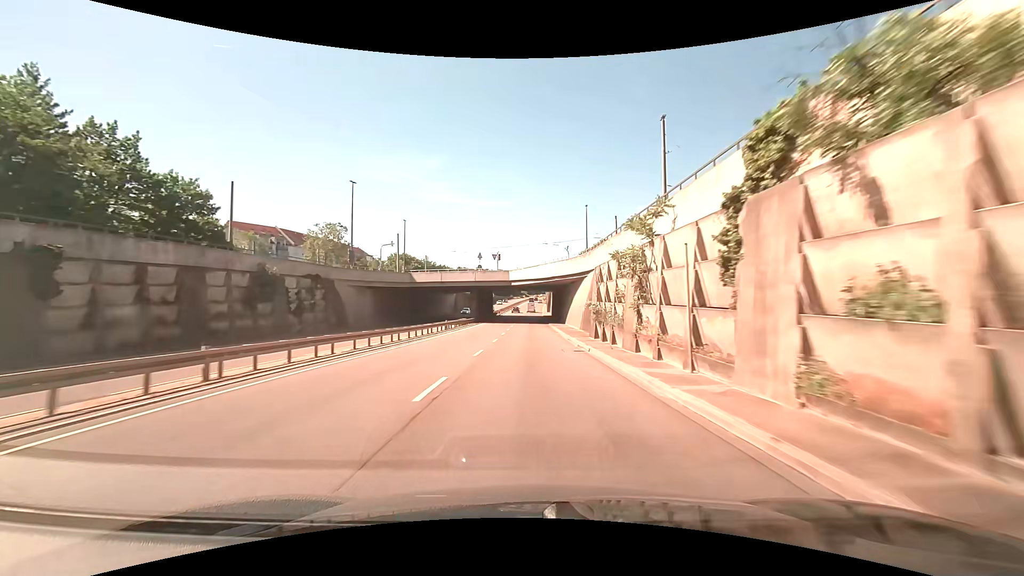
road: trunk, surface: asphalt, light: Day
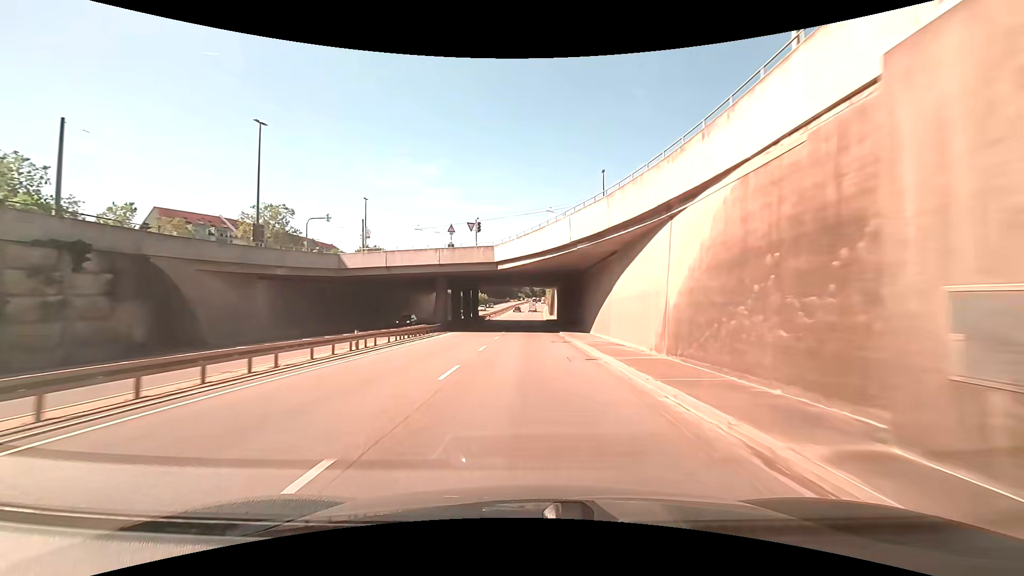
(0.0, +24.2) m; 0°
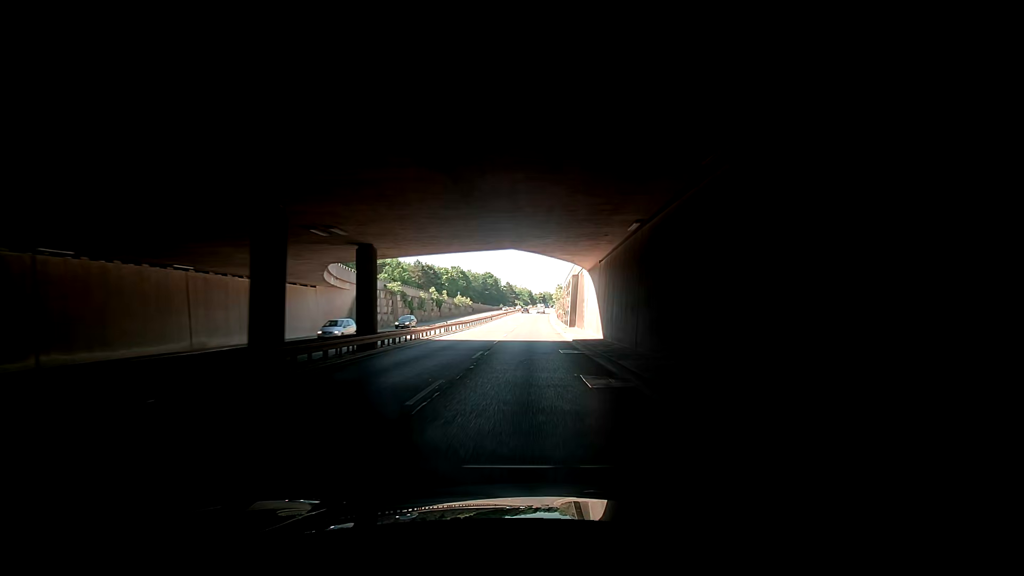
(-0.4, +47.7) m; -1°
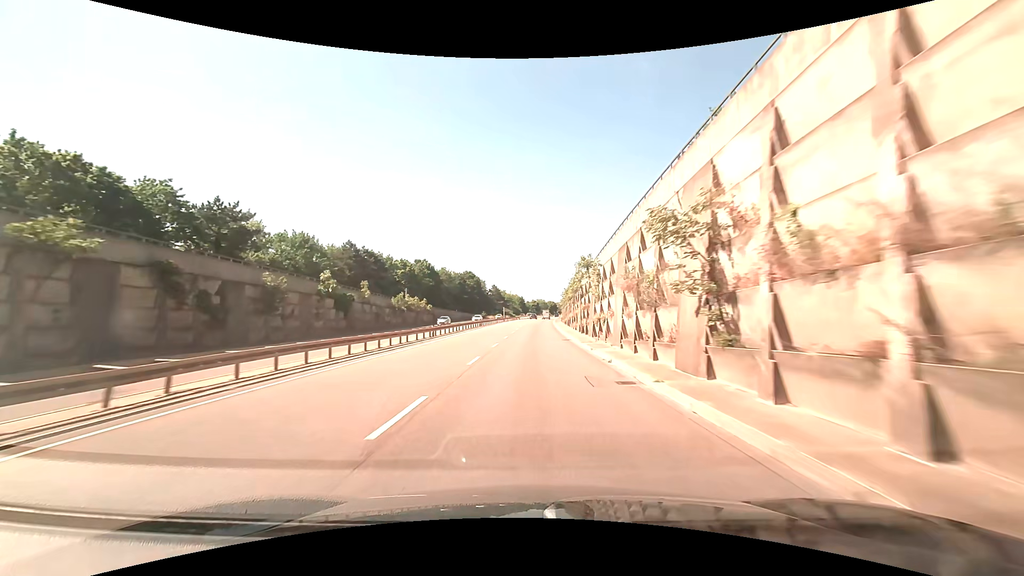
(+1.0, +47.3) m; +2°
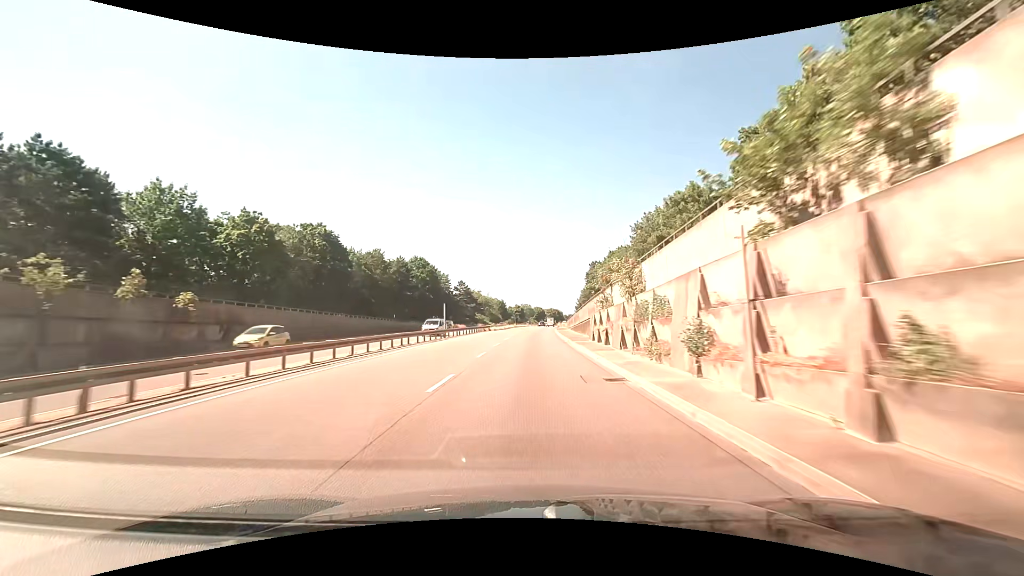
(+0.7, +59.4) m; +2°
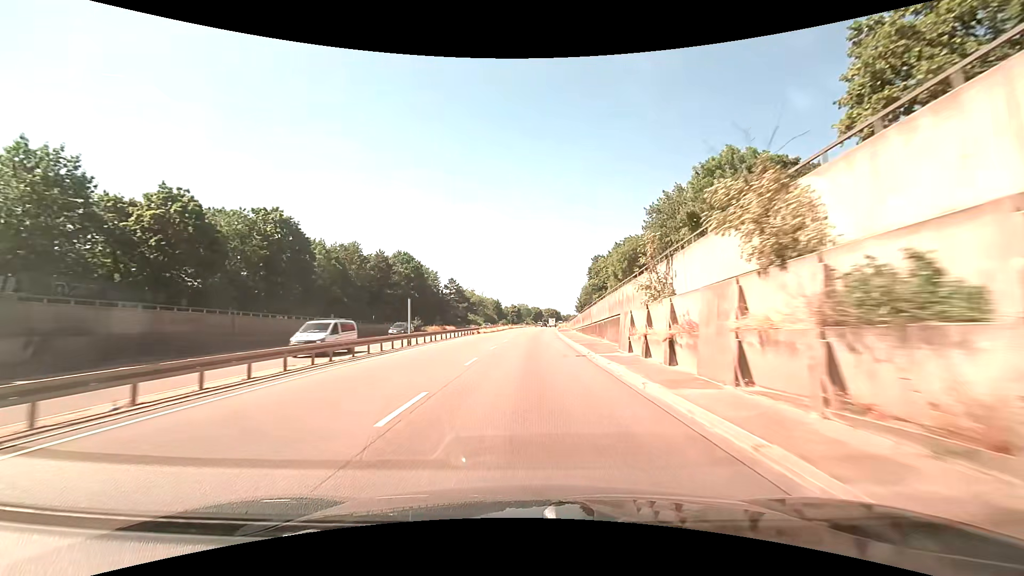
(0.0, +11.9) m; 0°
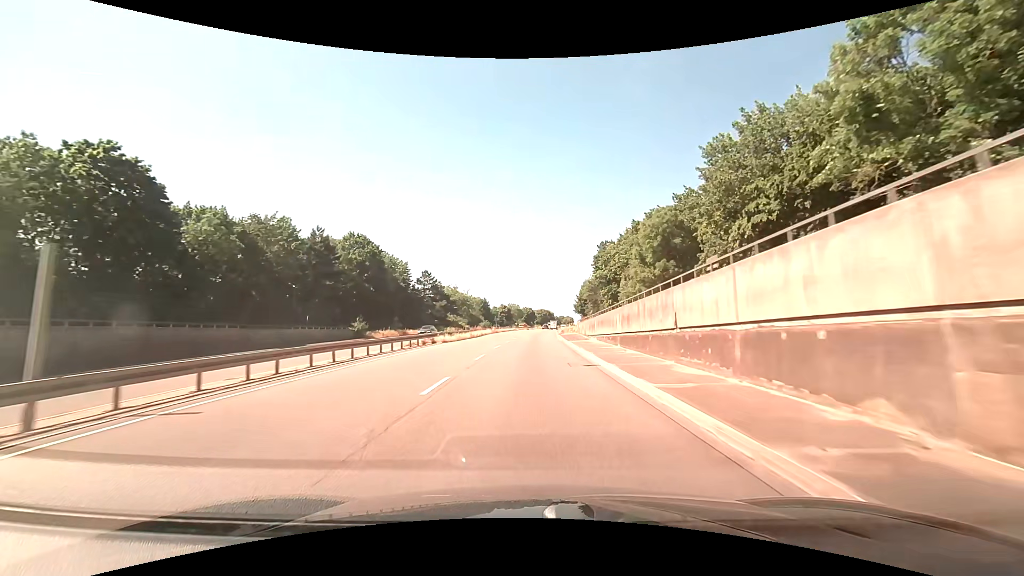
(+0.3, +23.9) m; +1°
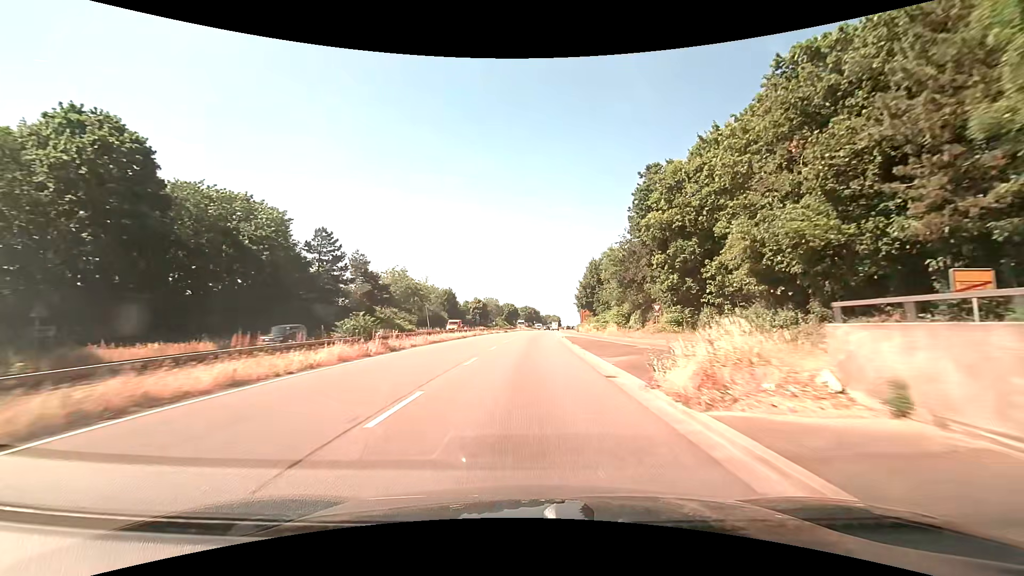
(+0.7, +48.0) m; +2°
(0, +10) (0, +20) (0, +30) (+1, +40) (+1, +50) (+1, +60) (+2, +70) (+2, +80) (+3, +90) (+4, +100) m
